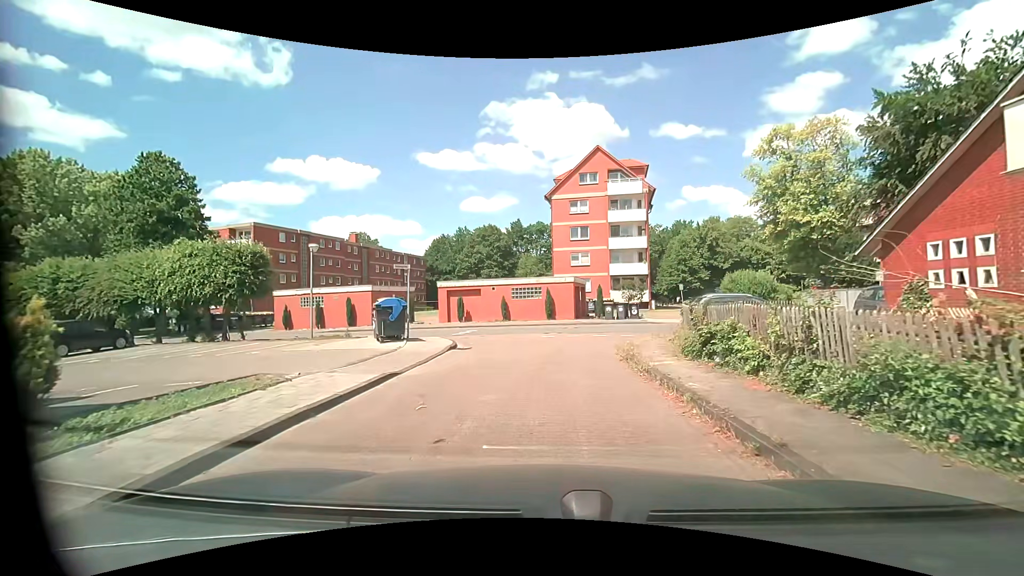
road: residential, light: Day
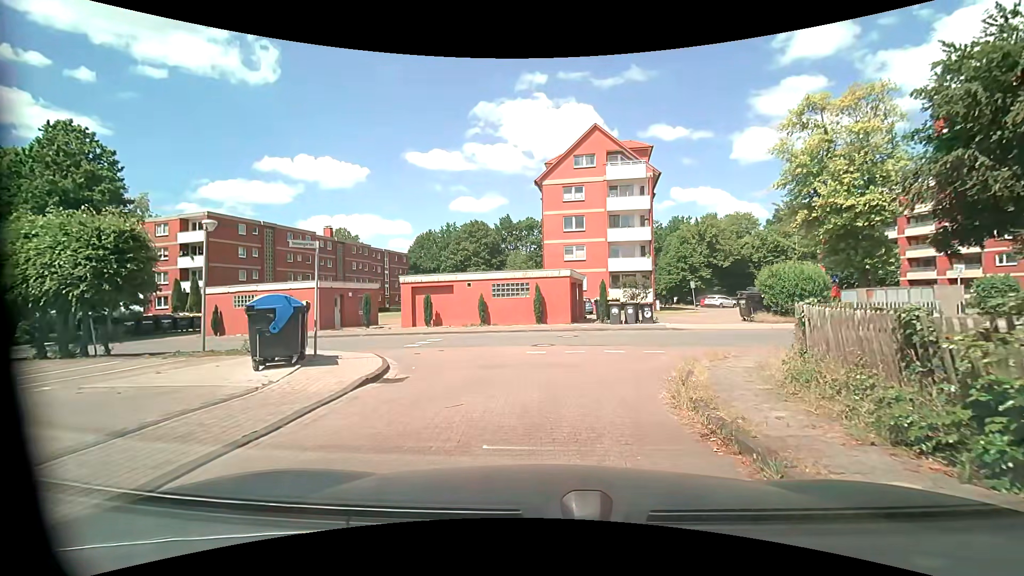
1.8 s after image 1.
(+0.1, +6.5) m; +1°
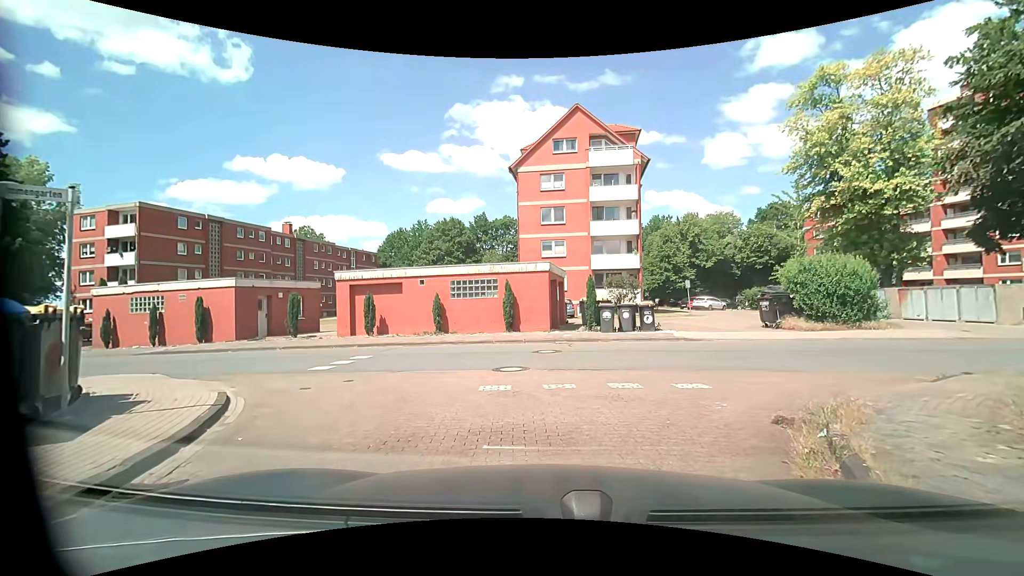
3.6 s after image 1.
(+0.2, +5.2) m; +2°
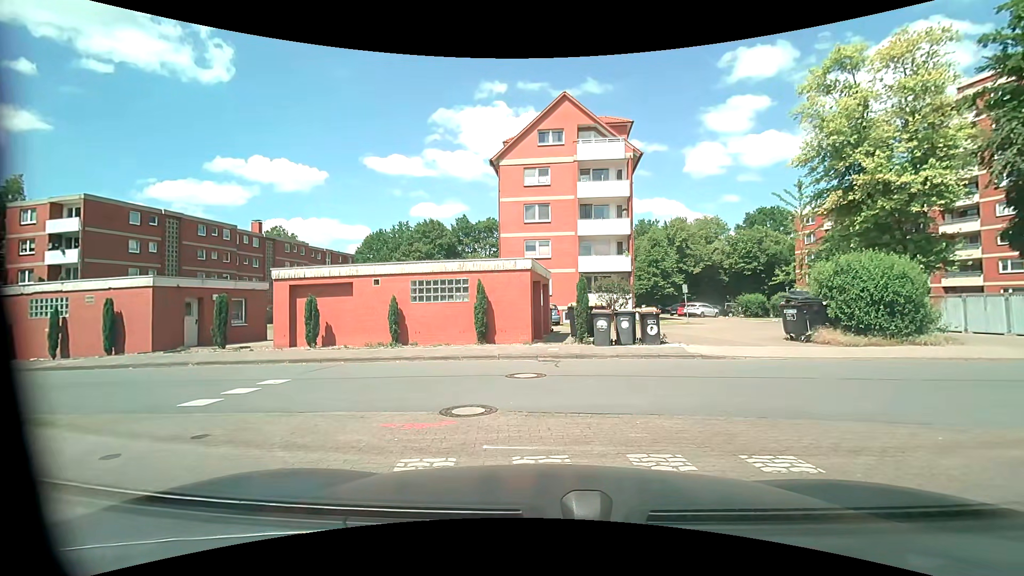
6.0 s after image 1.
(+0.1, +3.5) m; +1°
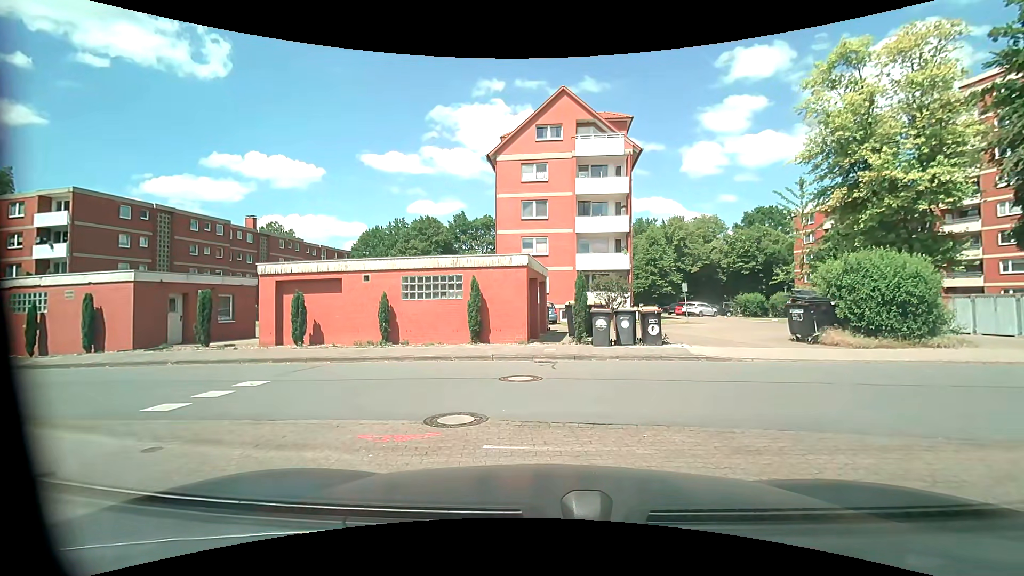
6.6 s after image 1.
(0.0, +0.6) m; 0°
